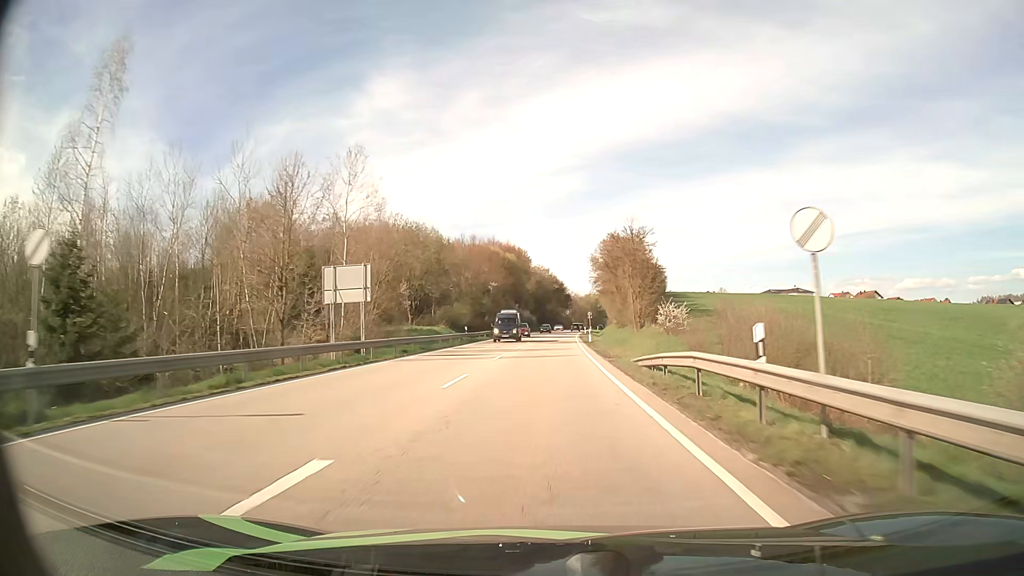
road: primary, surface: asphalt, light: Day
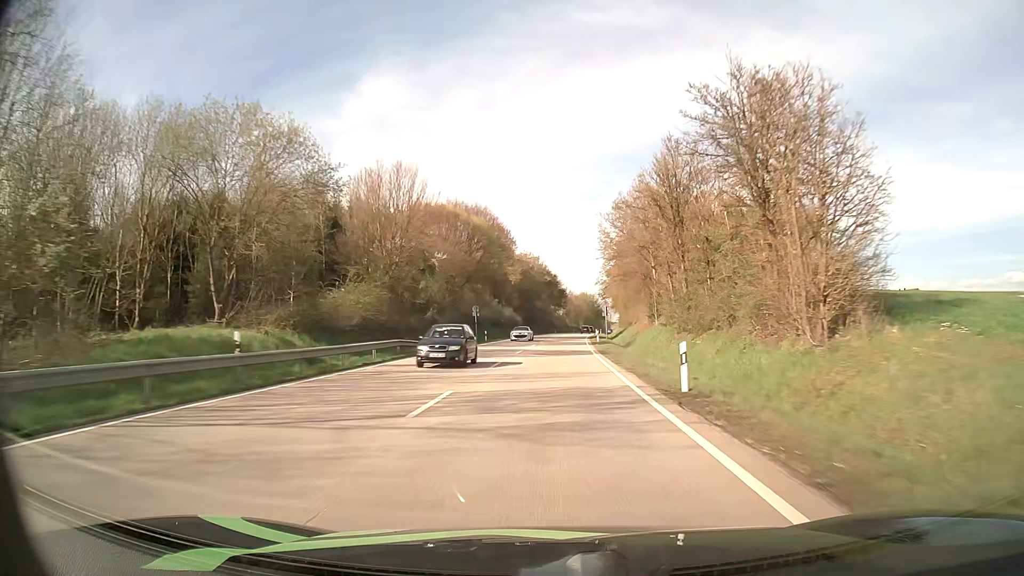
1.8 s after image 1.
(+0.4, +41.2) m; +1°
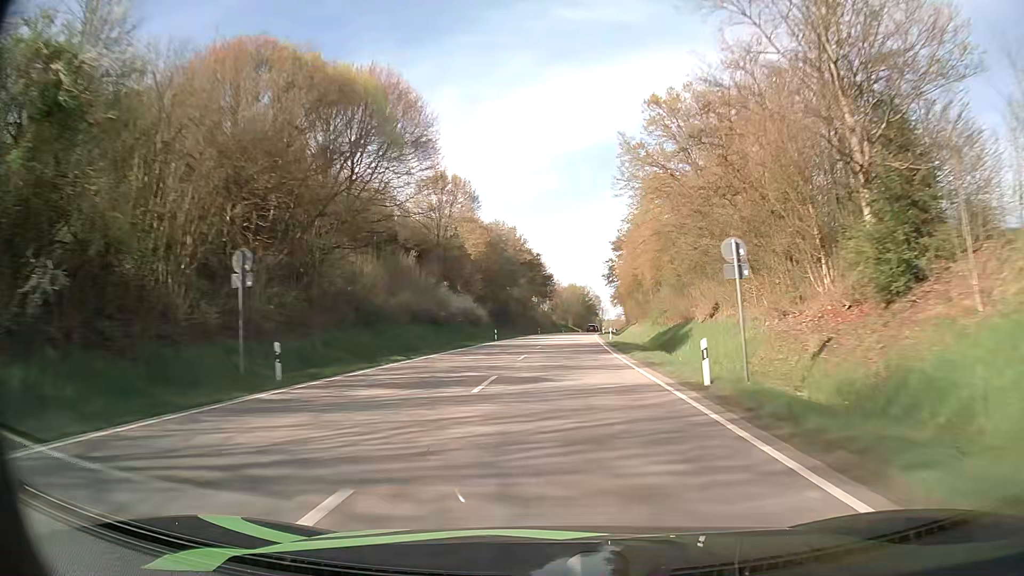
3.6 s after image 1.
(+0.5, +44.9) m; +1°
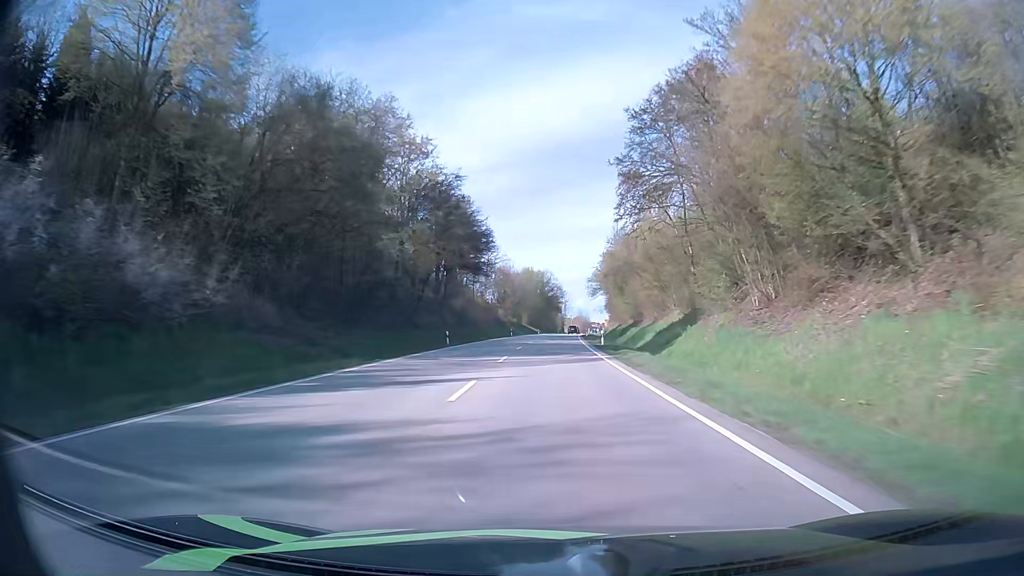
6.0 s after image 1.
(+2.1, +61.4) m; +4°
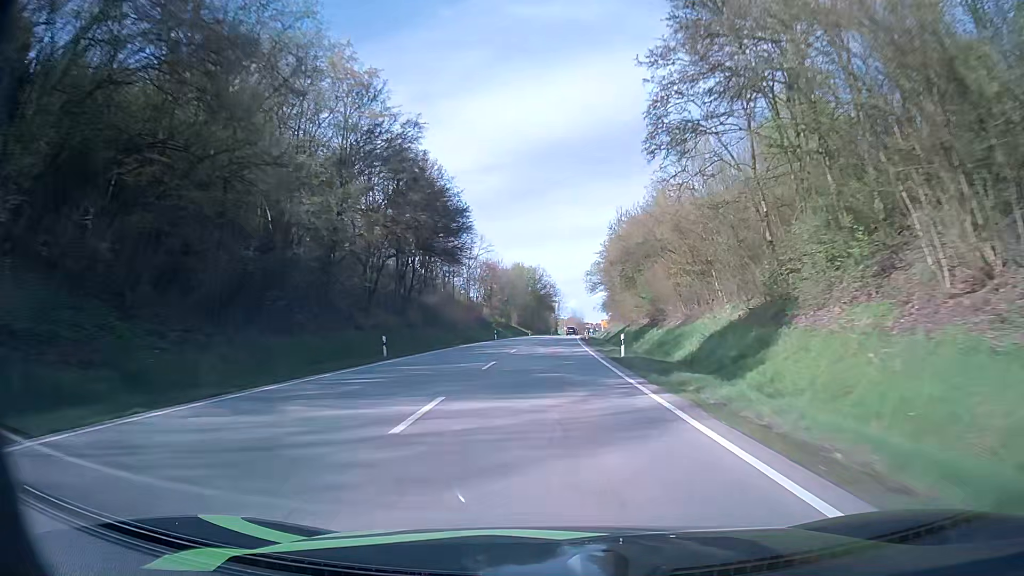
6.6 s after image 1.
(+0.1, +15.5) m; +1°
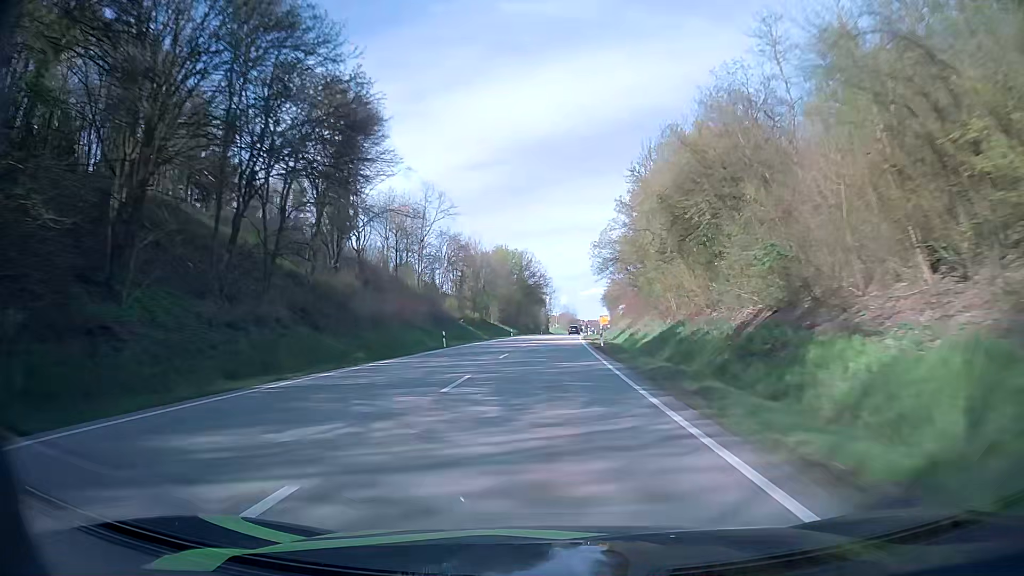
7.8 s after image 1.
(+0.2, +31.0) m; +1°
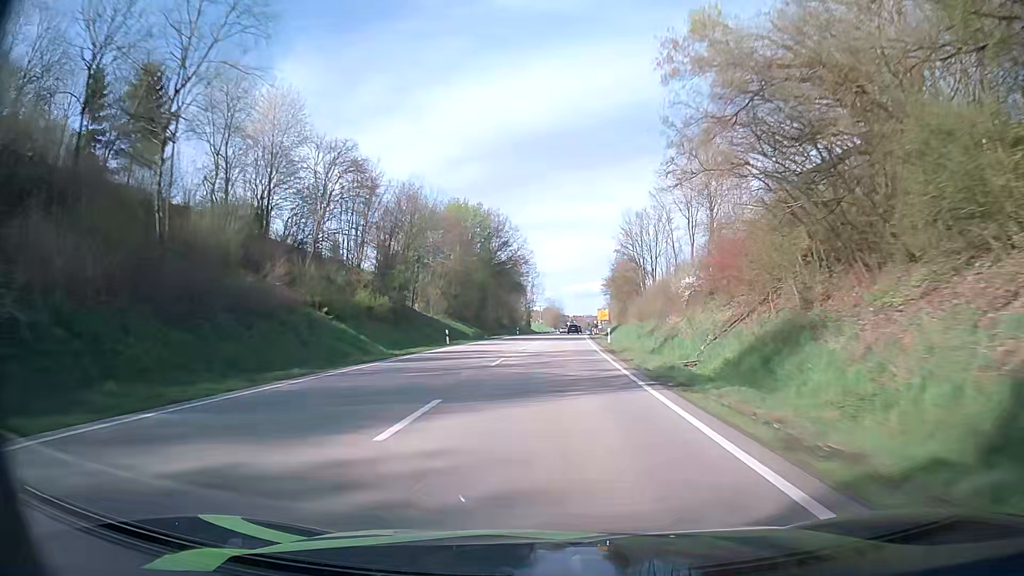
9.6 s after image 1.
(+0.4, +45.7) m; +1°
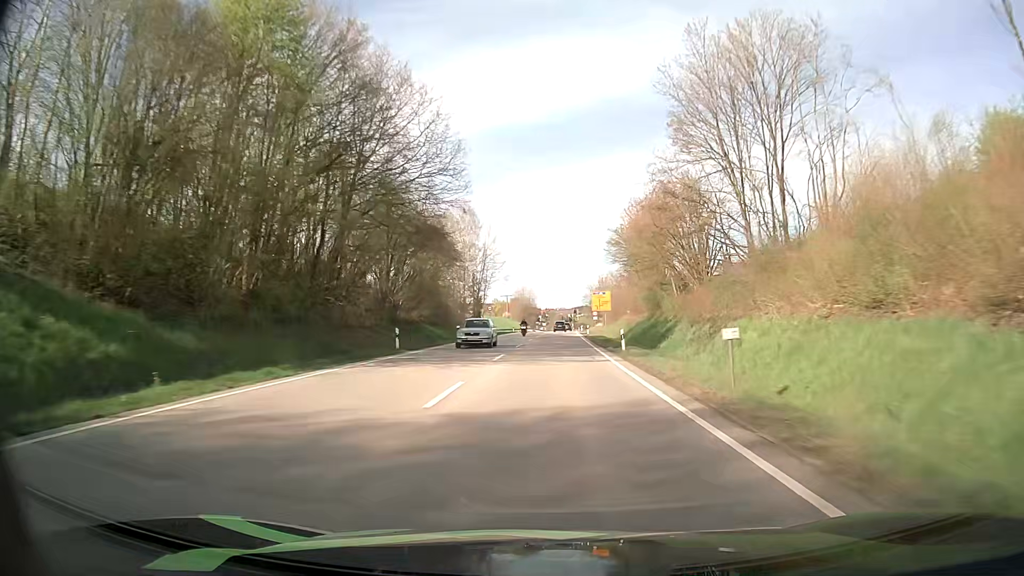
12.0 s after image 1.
(+1.9, +58.6) m; +3°
(0, +10) (0, +20) (0, +30) (+1, +40) (+1, +50) (+1, +60) (+1, +70) (+2, +80) (+2, +90) (+2, +100) m
